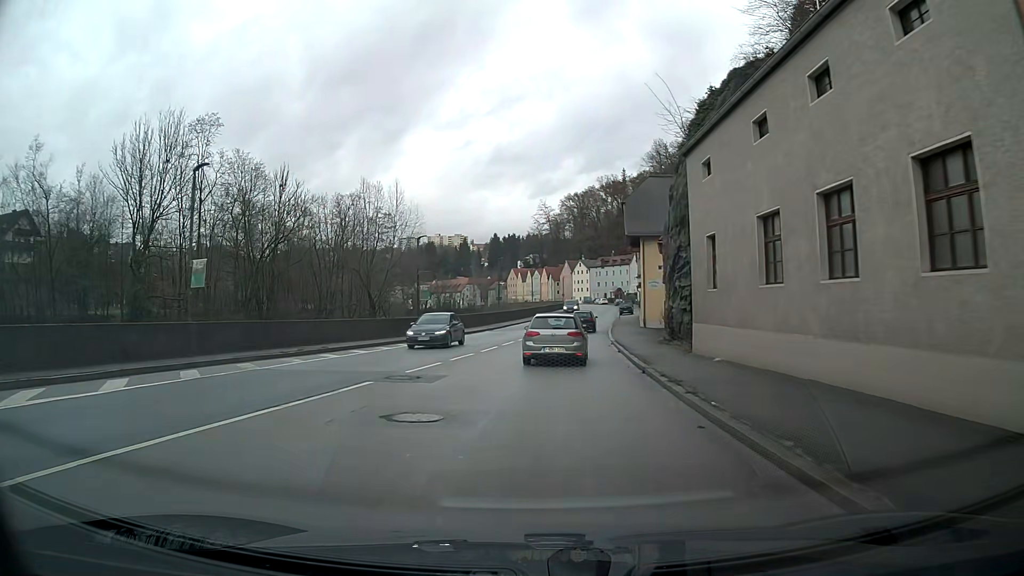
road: primary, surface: asphalt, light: Day
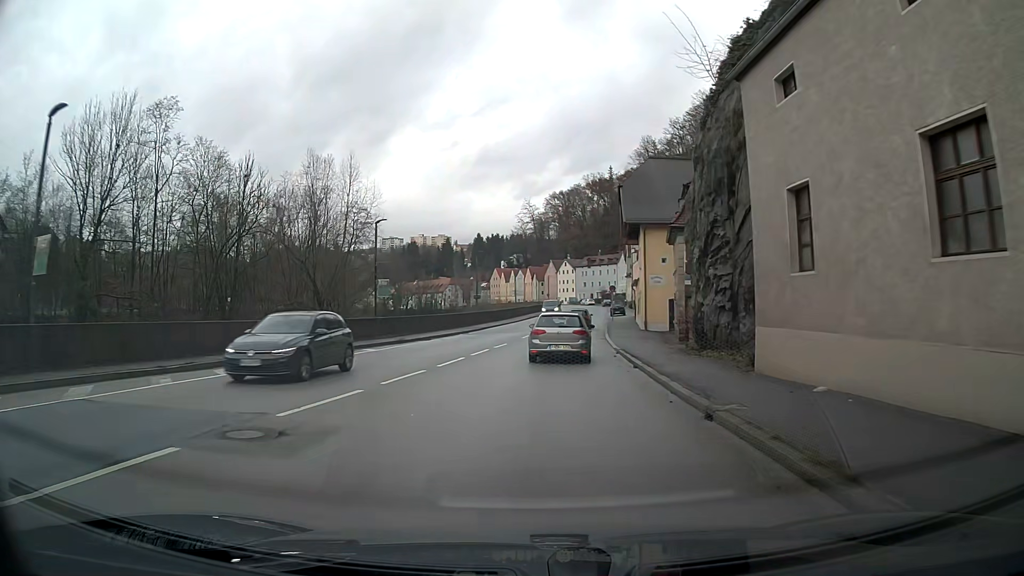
(+0.1, +7.5) m; +1°
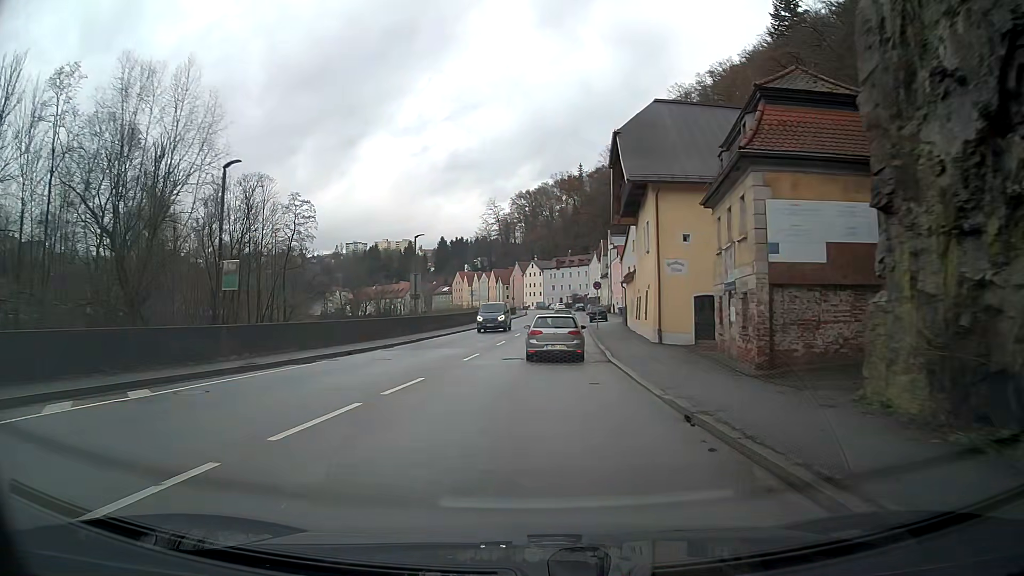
(+0.4, +14.9) m; +3°
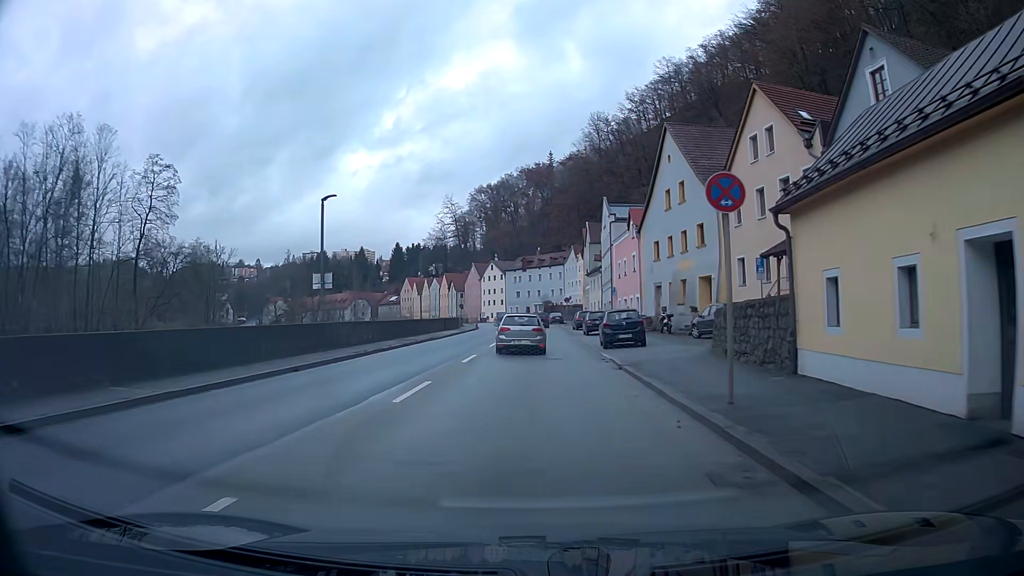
(+0.9, +36.9) m; +3°
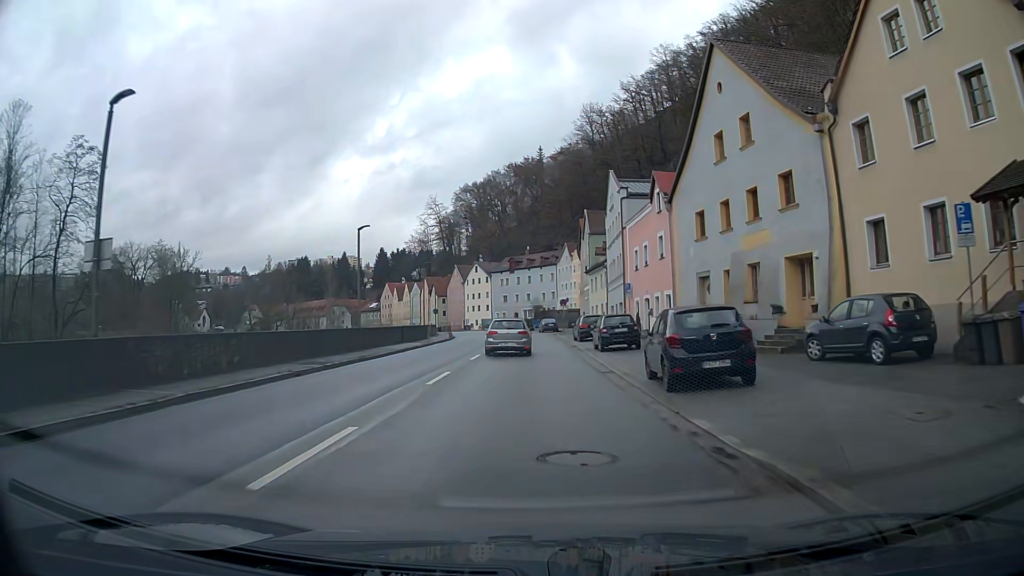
(+0.1, +14.4) m; +1°
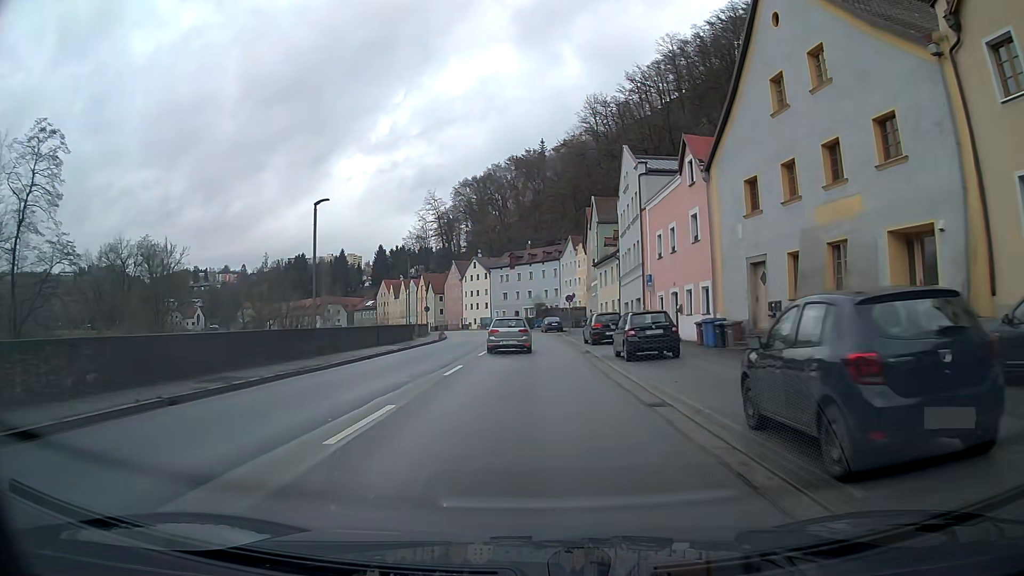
(0.0, +7.1) m; 0°
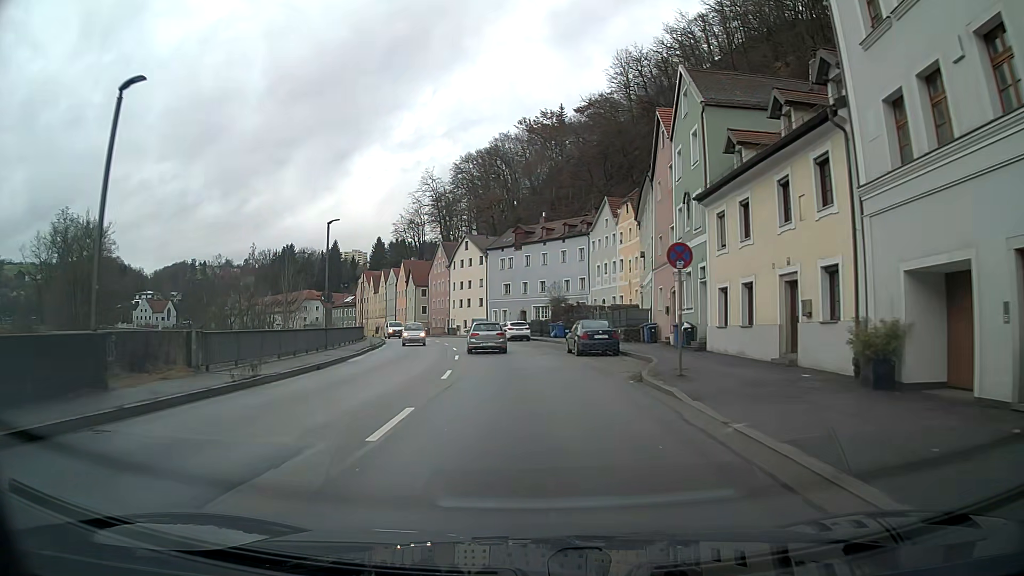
(-0.3, +35.7) m; -2°
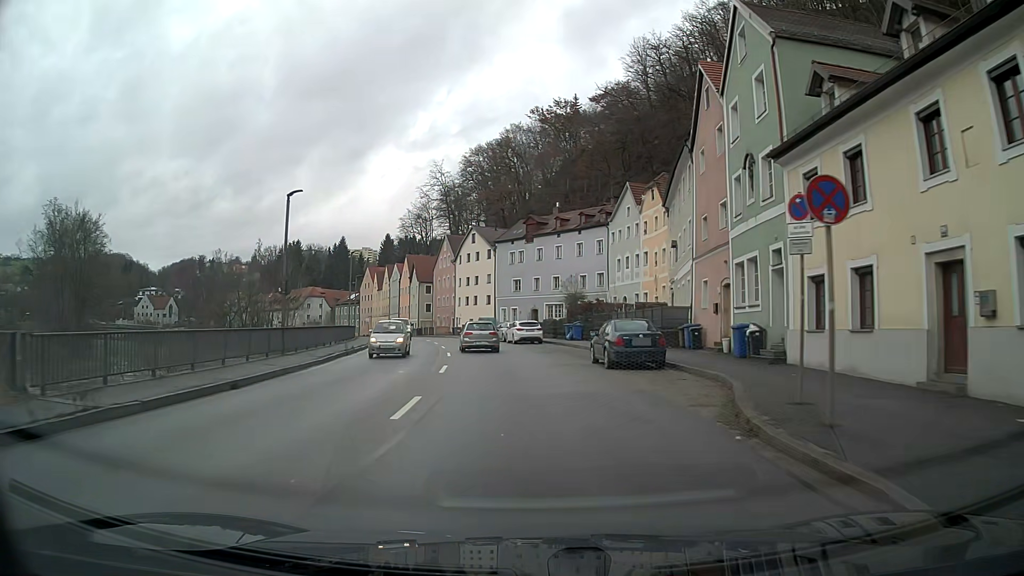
(-0.1, +7.2) m; -1°
